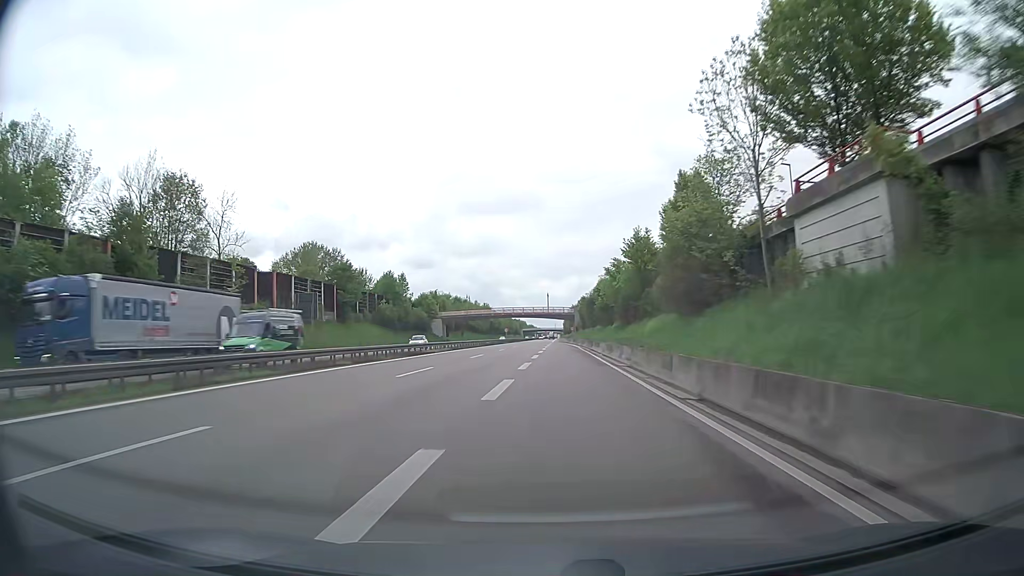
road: trunk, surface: asphalt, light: Day
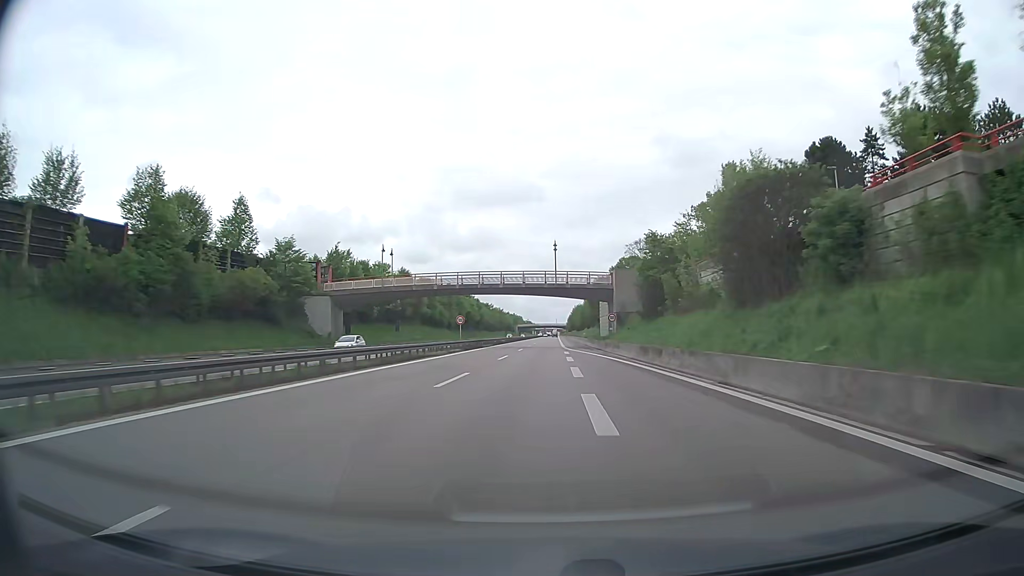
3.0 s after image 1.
(-0.4, +77.2) m; 0°
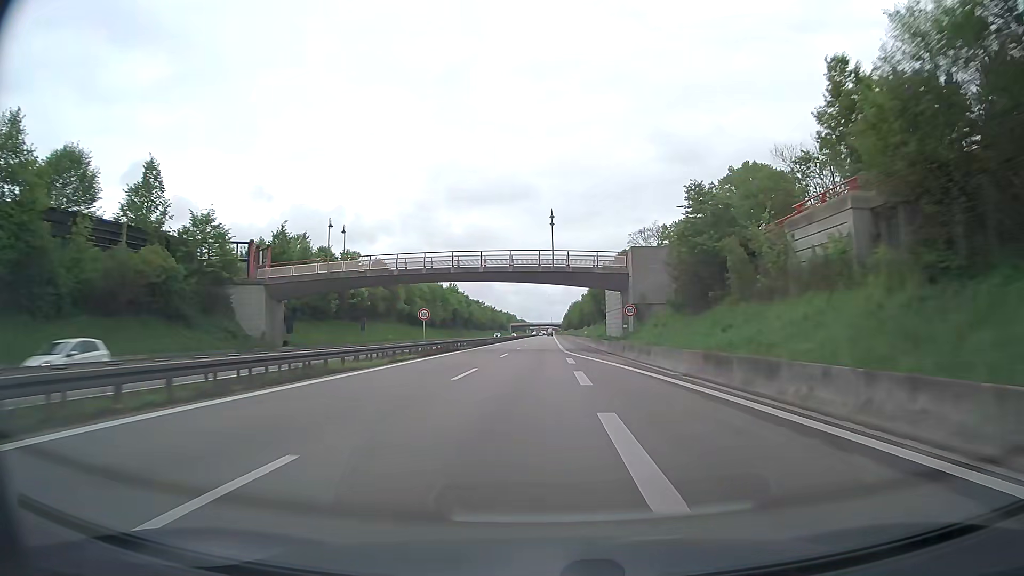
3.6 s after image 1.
(+0.1, +15.8) m; +1°
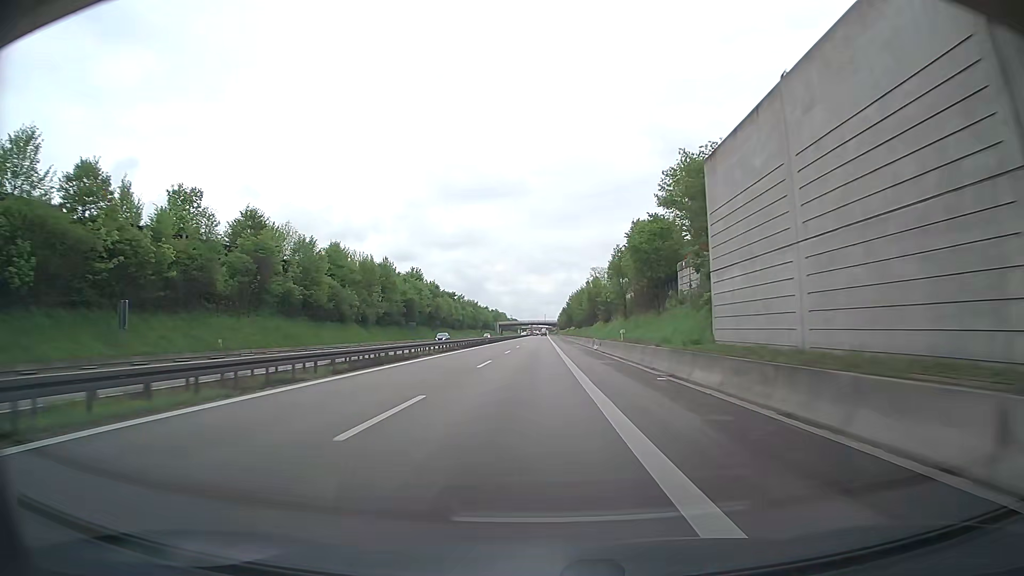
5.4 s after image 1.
(+0.2, +47.1) m; 0°
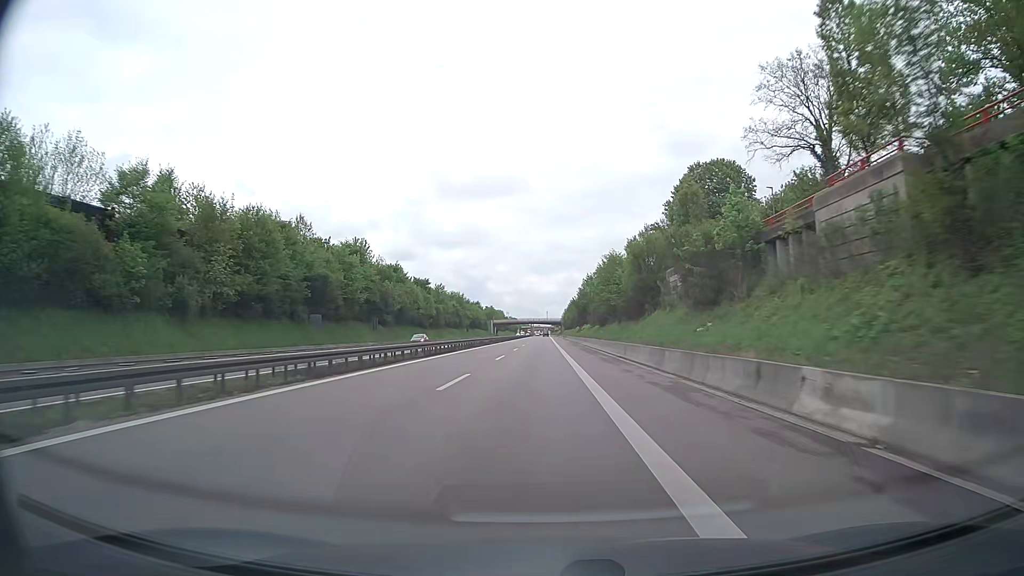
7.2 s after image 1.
(0.0, +46.9) m; 0°
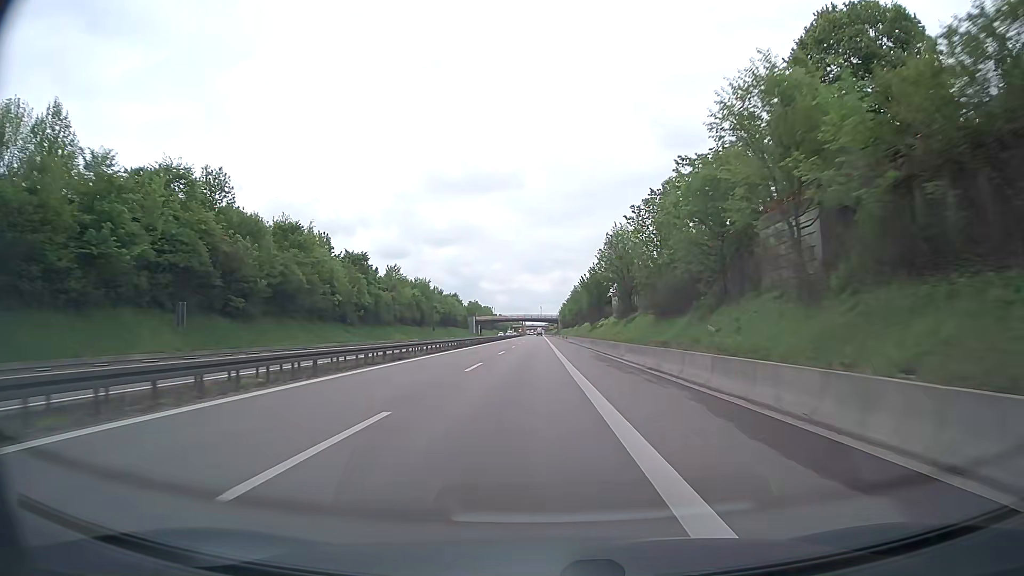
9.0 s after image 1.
(0.0, +47.0) m; 0°
(0, +10) (0, +20) (0, +30) (0, +40) (0, +50) (0, +60) (0, +70) (0, +80) (-1, +90) (-1, +100) m
